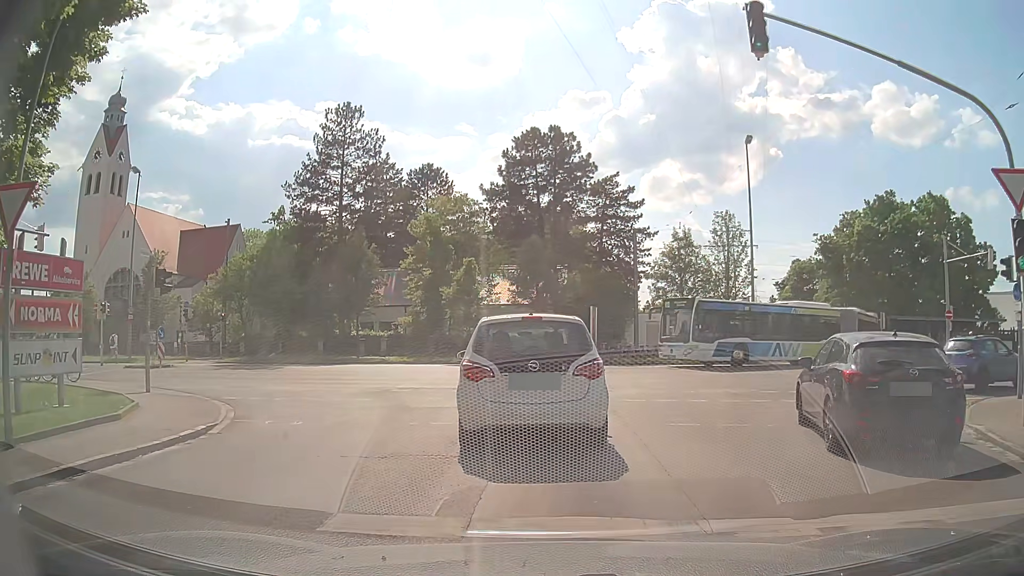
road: residential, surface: asphalt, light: Day
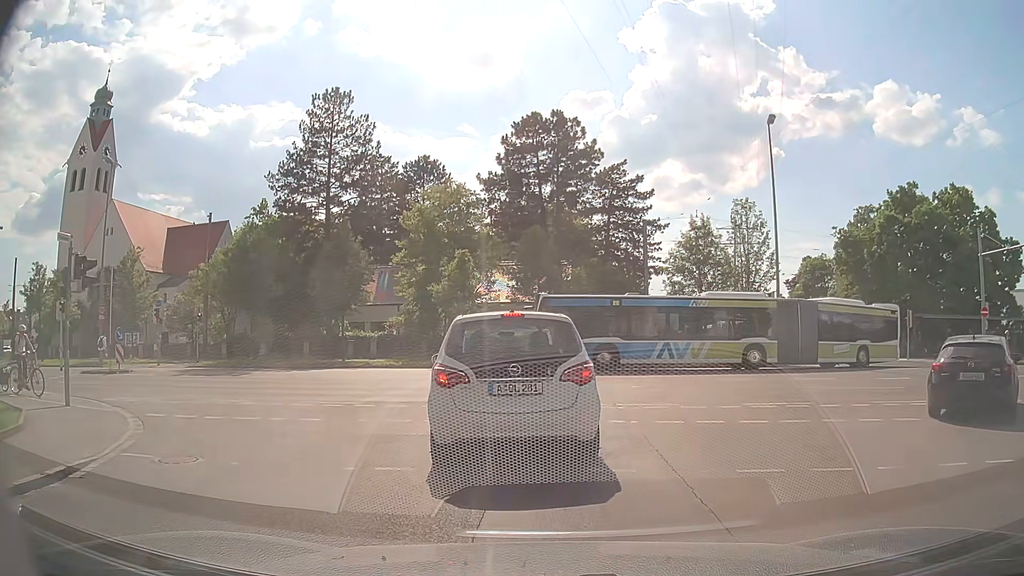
(0.0, +3.7) m; +1°
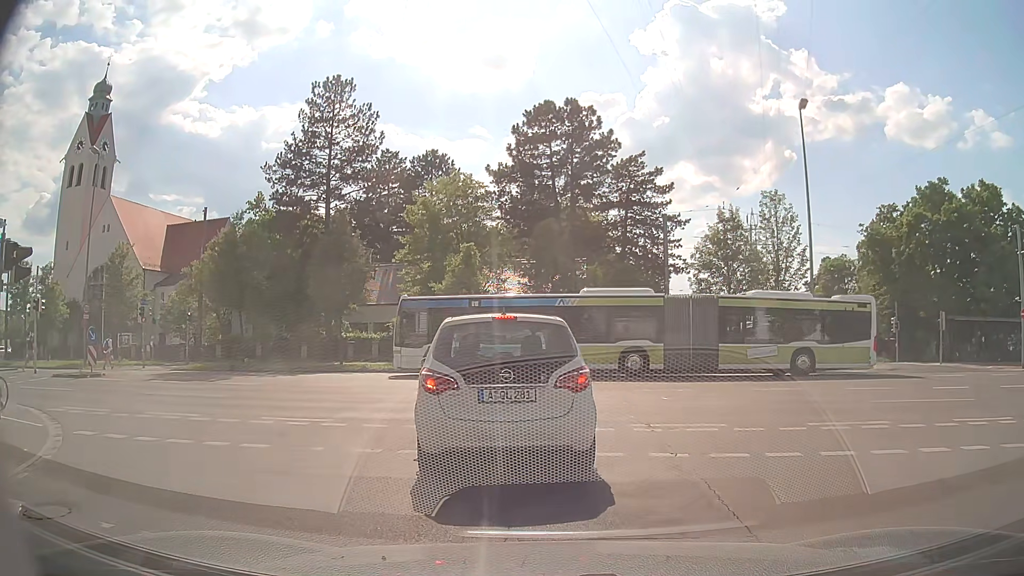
(-0.1, +2.8) m; -1°
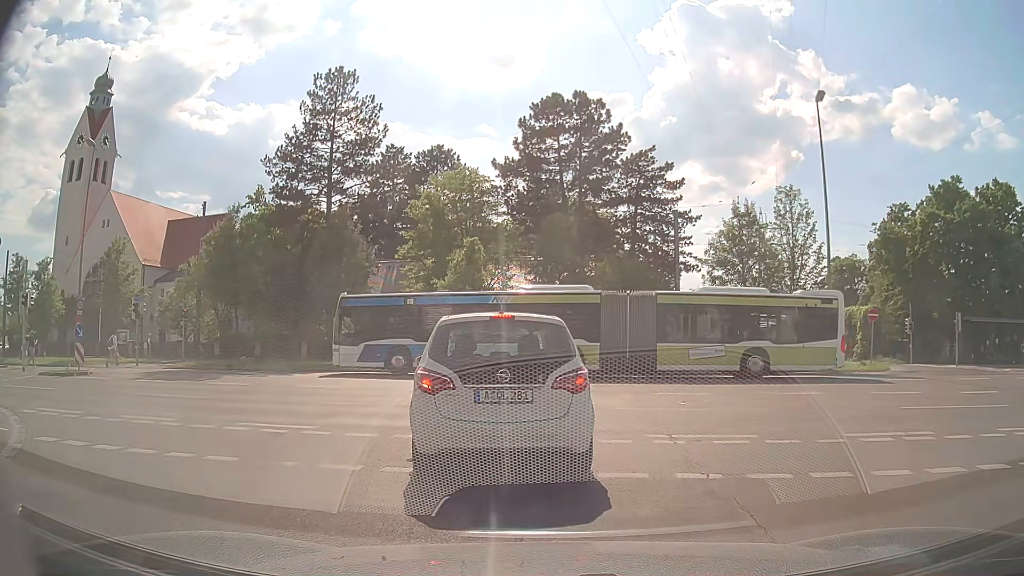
(0.0, +1.2) m; 0°
